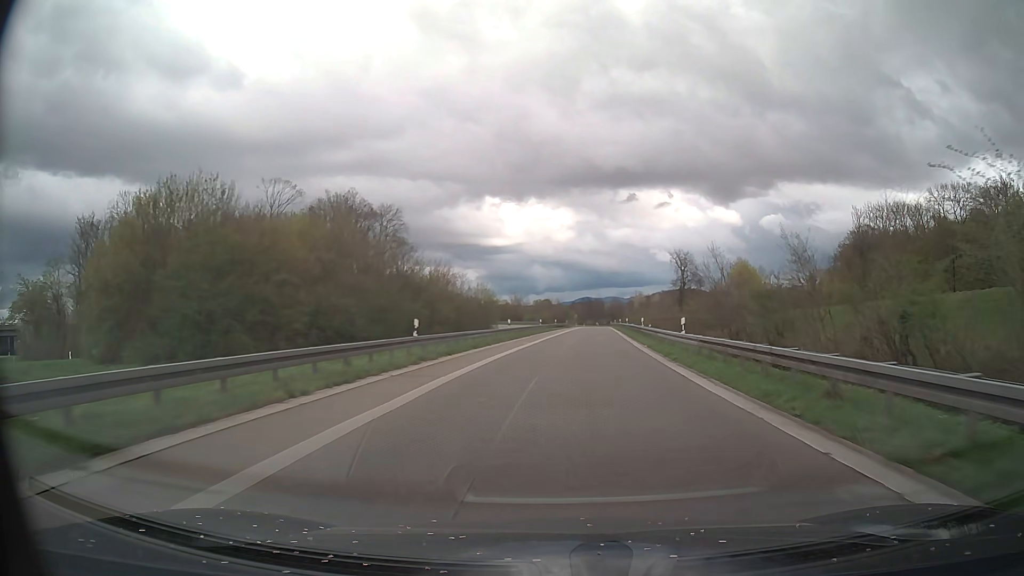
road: motorway_link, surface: asphalt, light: Day
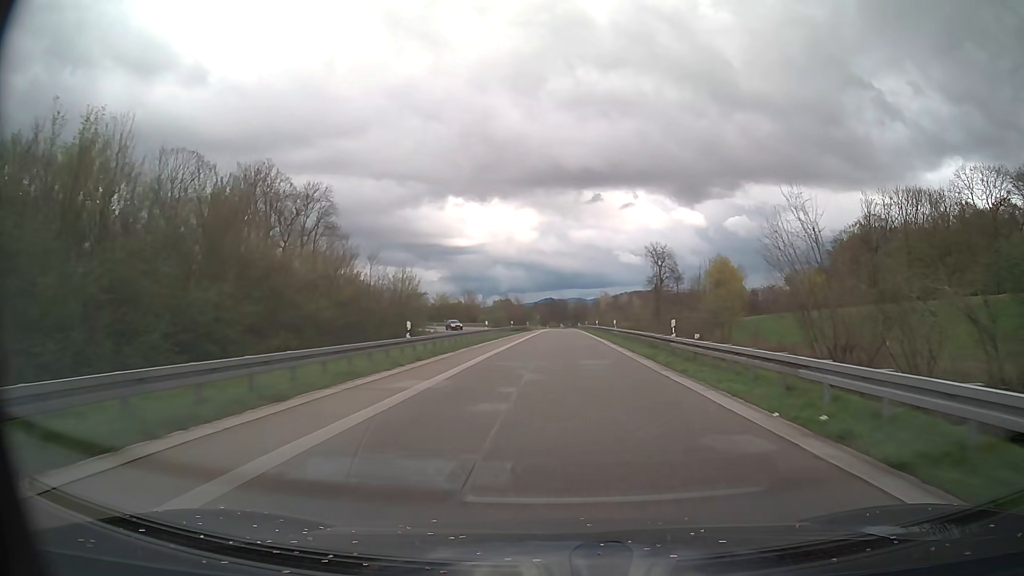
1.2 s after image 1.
(+0.7, +22.6) m; +3°
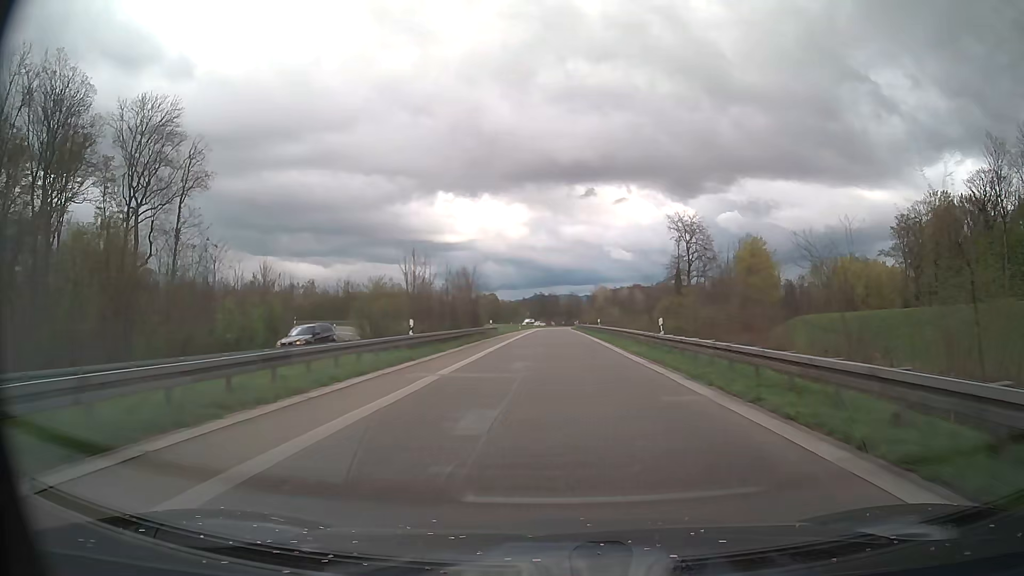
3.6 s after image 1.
(+0.5, +47.0) m; +1°
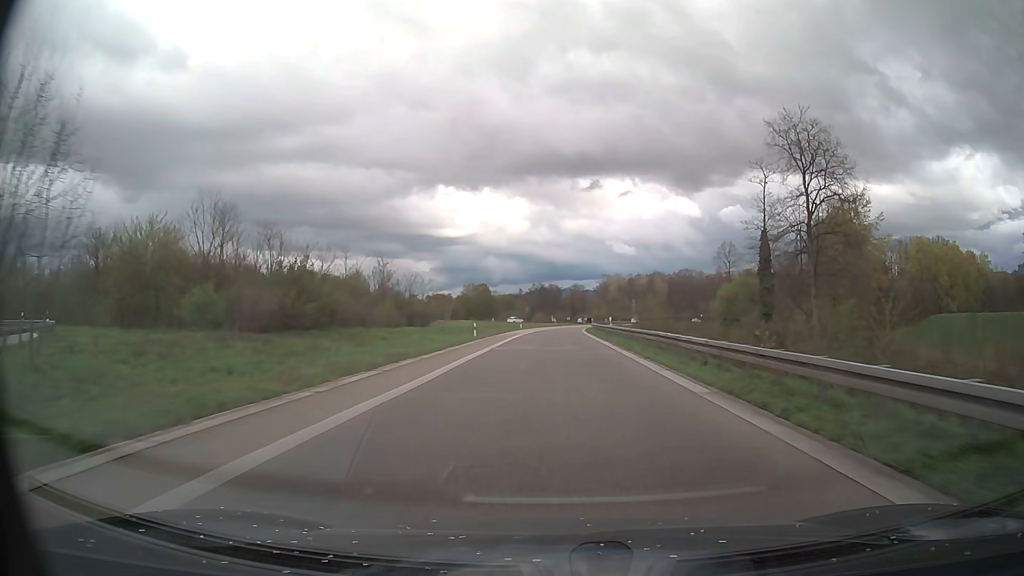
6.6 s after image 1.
(0.0, +59.8) m; 0°
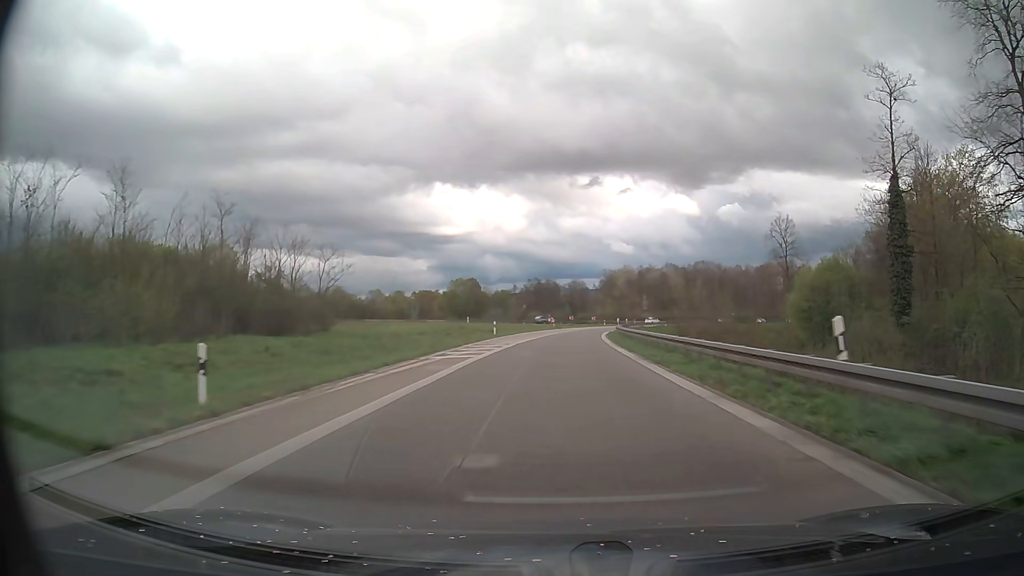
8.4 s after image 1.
(0.0, +35.5) m; 0°
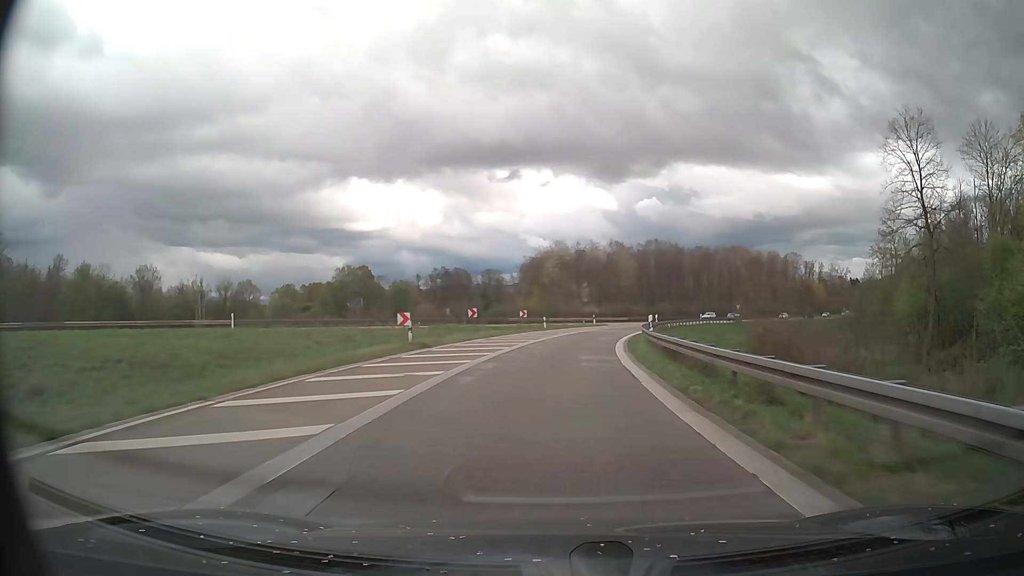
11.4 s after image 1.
(+2.1, +56.5) m; +7°
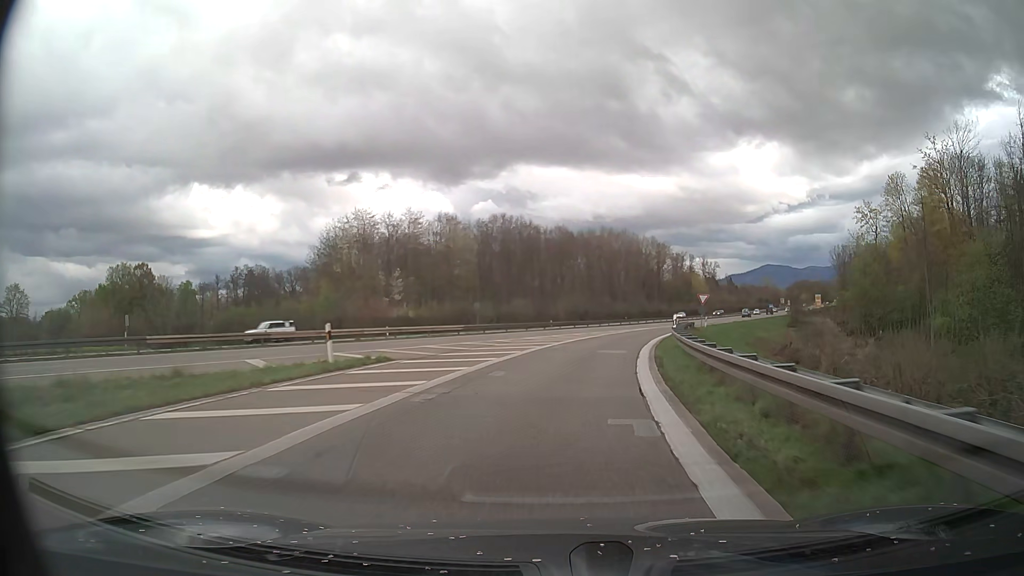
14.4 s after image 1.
(+5.4, +52.1) m; +14°
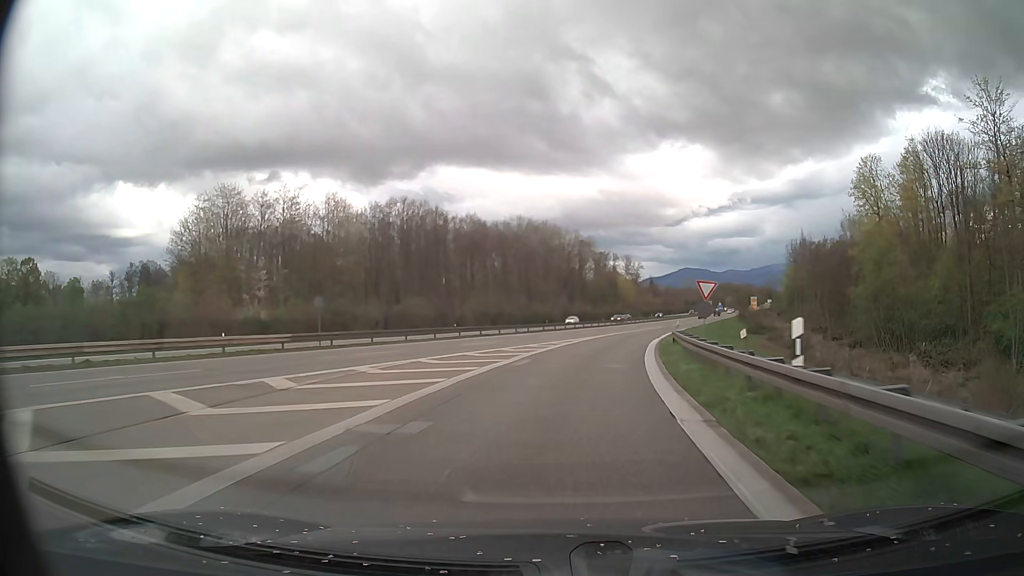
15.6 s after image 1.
(+1.2, +20.9) m; +7°
(0, +10) (+1, +20) (+2, +30) (+4, +40) (+6, +49) (+9, +59) (+11, +69) (+14, +78) (+17, +88) (+20, +98) m
